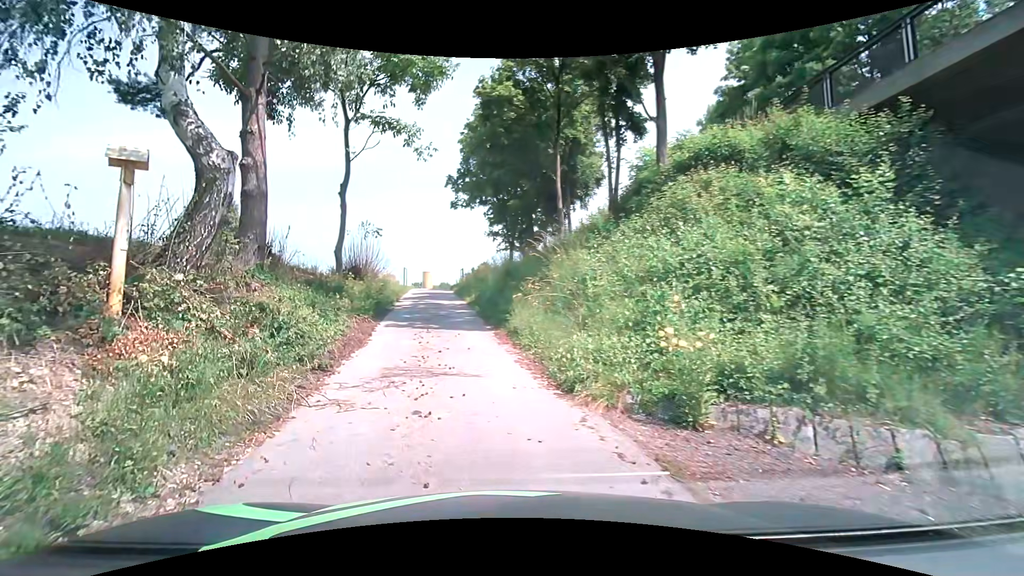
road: unclassified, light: Day
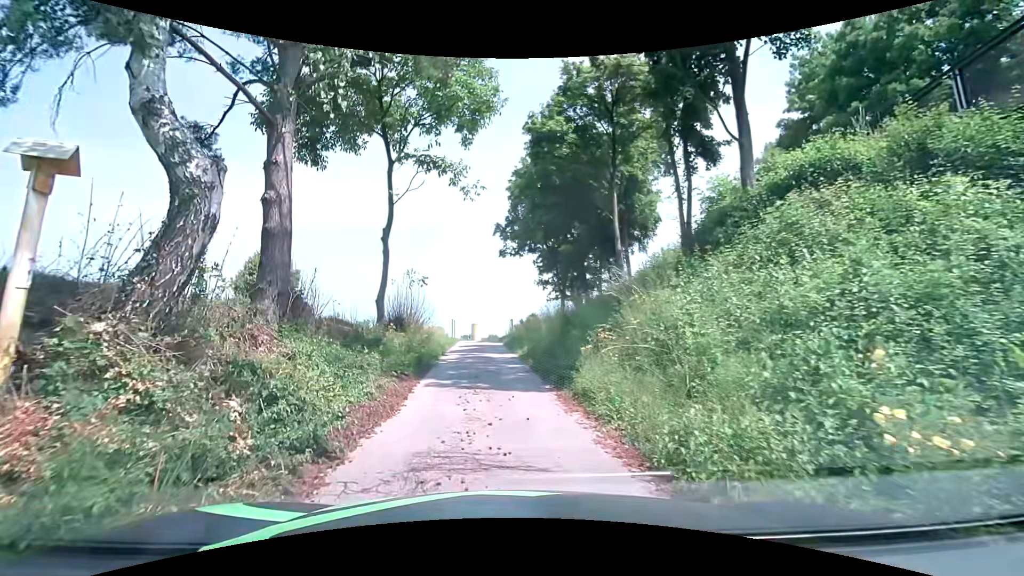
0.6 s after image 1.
(-0.1, +2.2) m; -6°
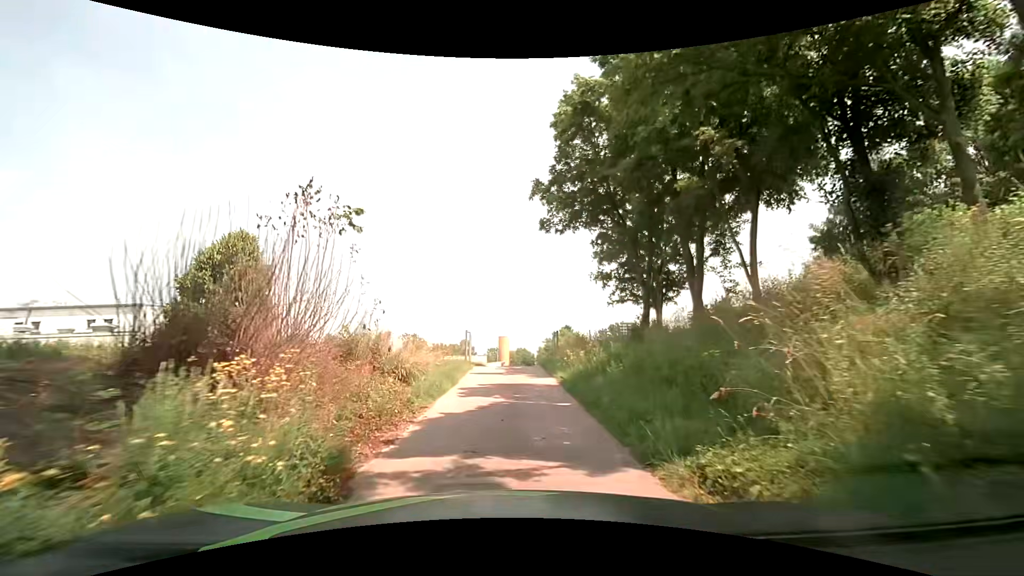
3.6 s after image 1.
(-0.7, +15.7) m; -4°
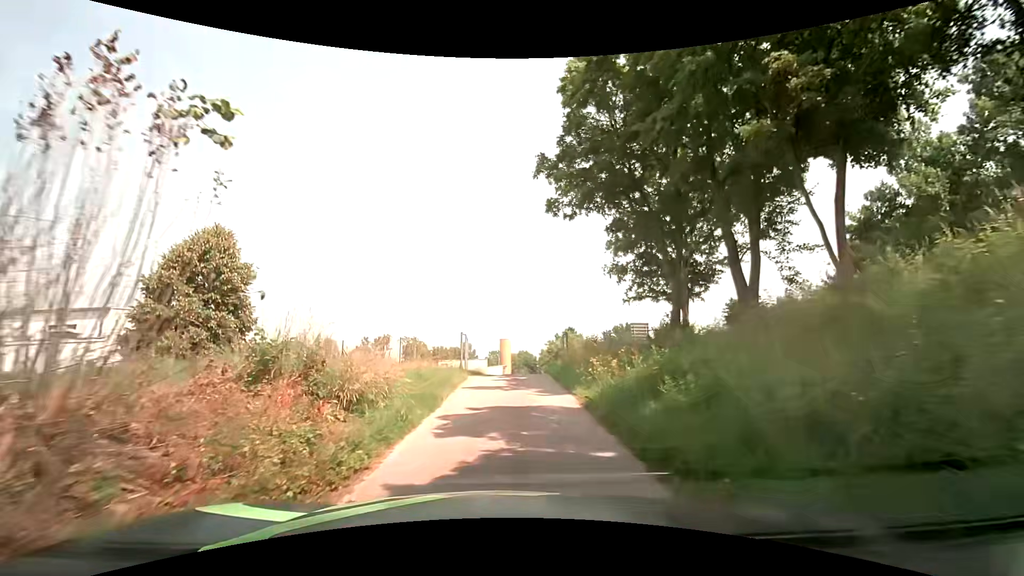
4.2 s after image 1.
(+0.1, +4.0) m; +2°
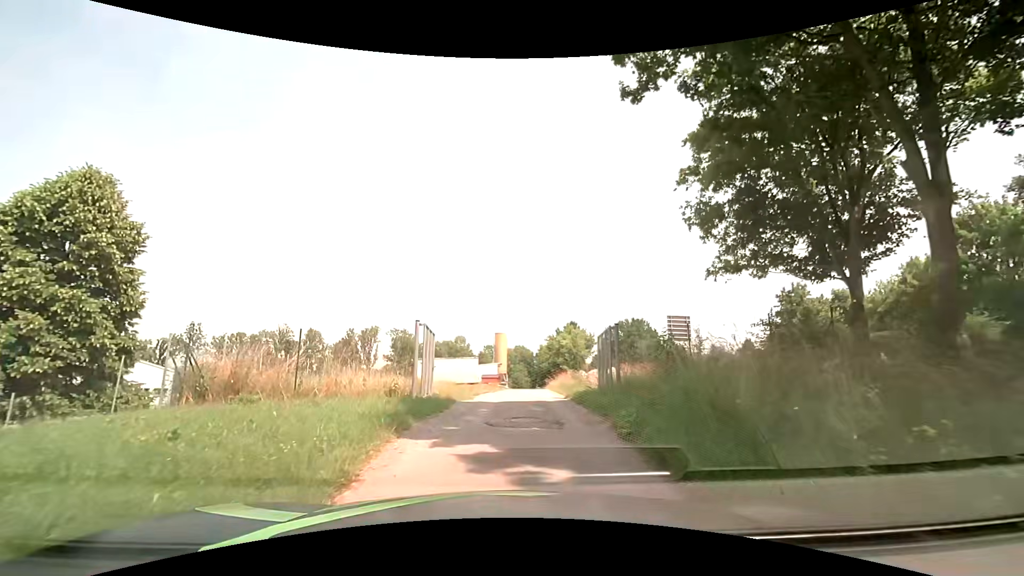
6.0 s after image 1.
(-0.4, +11.9) m; -2°
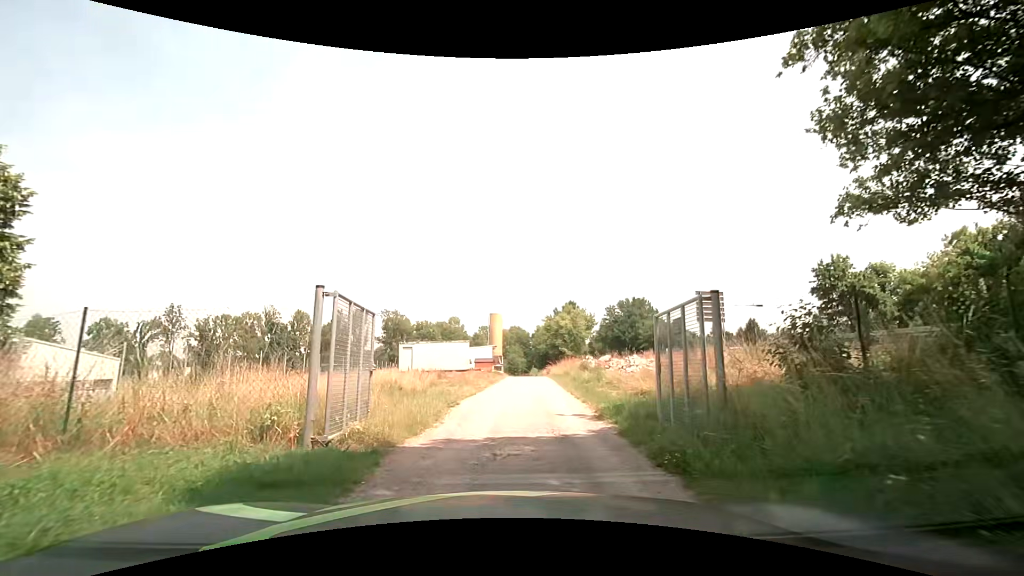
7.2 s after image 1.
(+0.1, +6.5) m; +1°
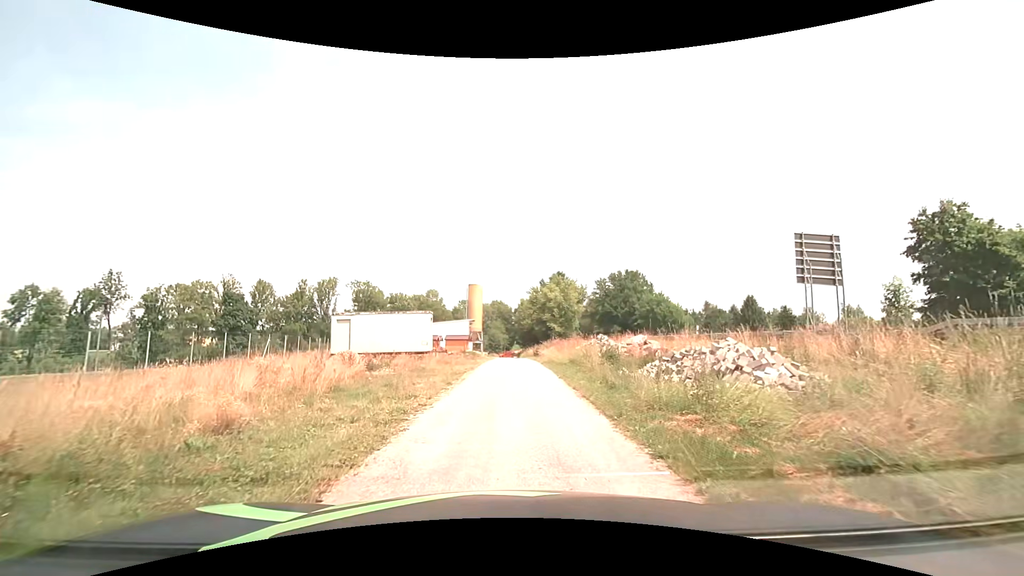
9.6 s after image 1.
(+0.4, +12.6) m; +3°
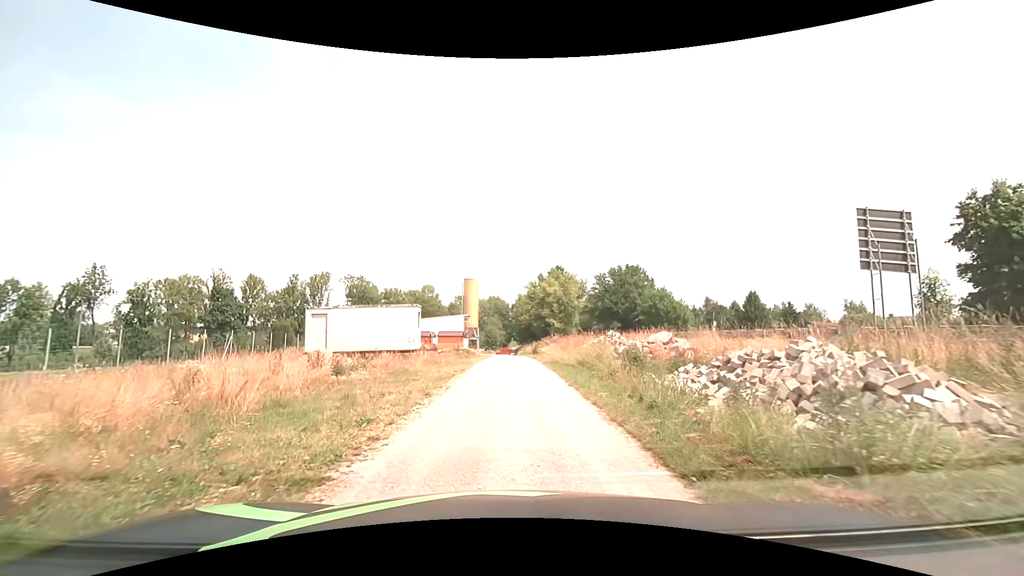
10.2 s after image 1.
(0.0, +3.5) m; +1°
(0, +10) (0, +20) (0, +30) (0, +40) (0, +50) (0, +60) (0, +70) (-1, +80) (-1, +90) (-1, +100) m
